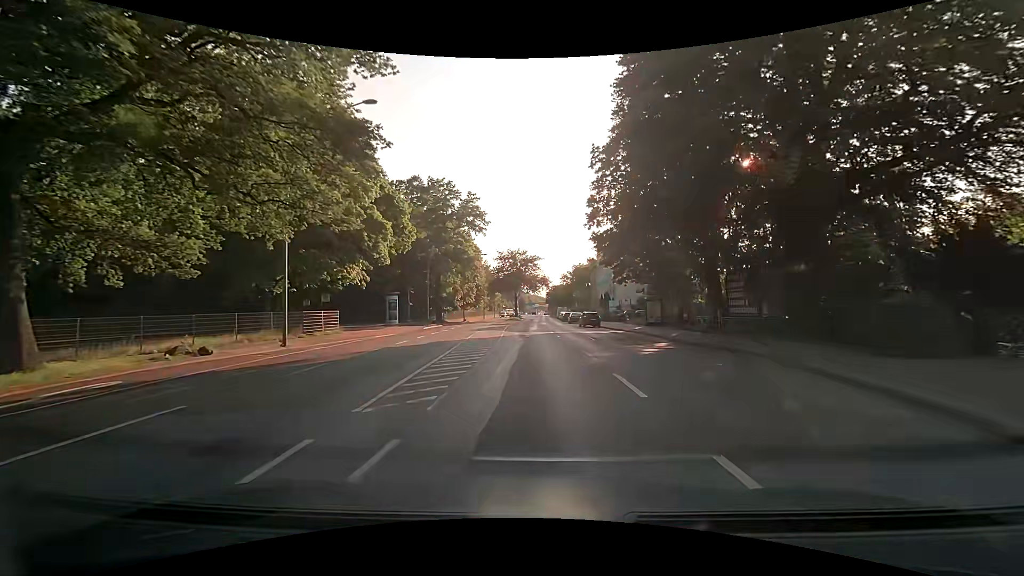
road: primary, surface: asphalt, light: Day
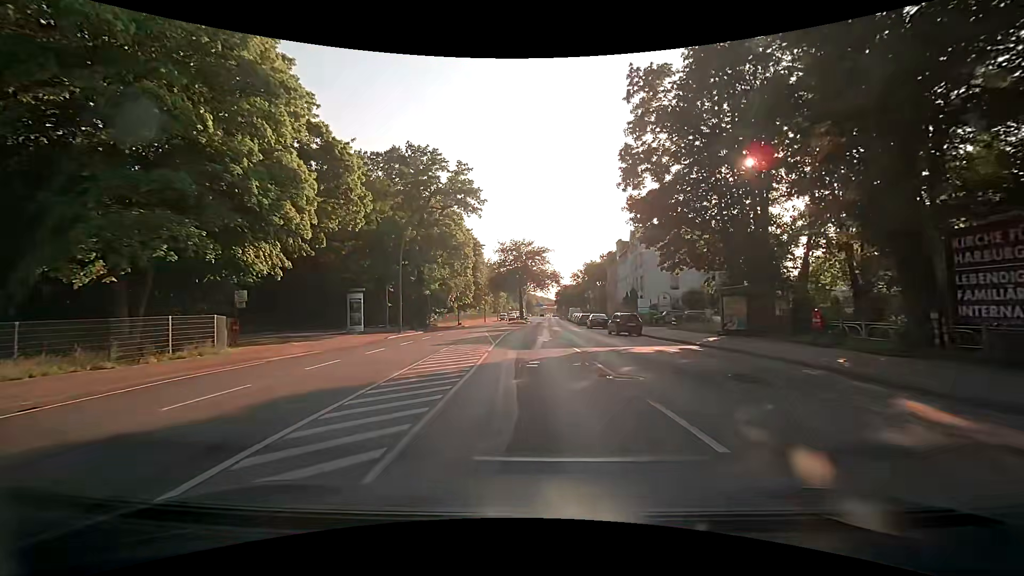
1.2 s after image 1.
(-0.1, +15.3) m; -1°
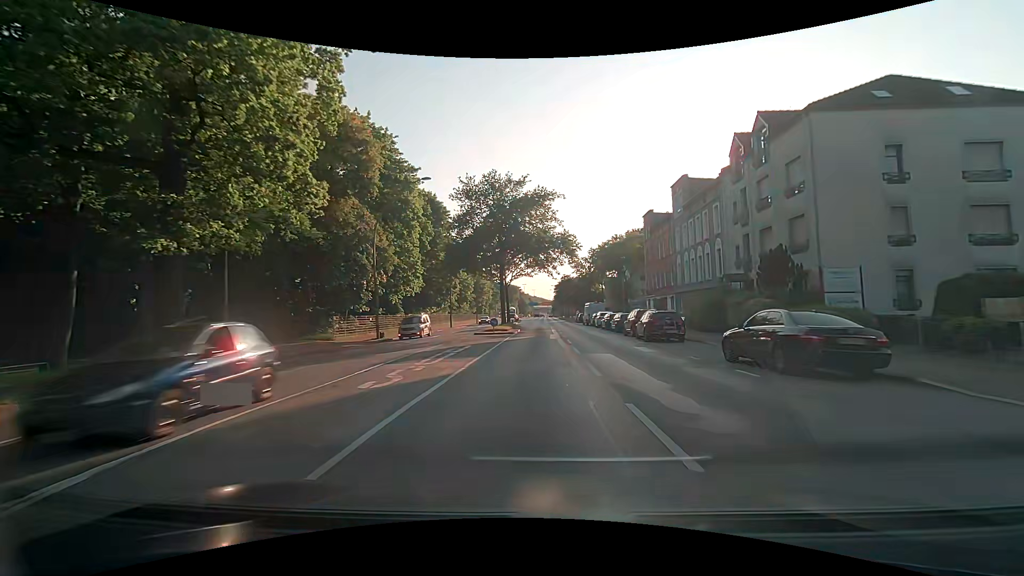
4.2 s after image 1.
(-0.1, +38.2) m; +1°
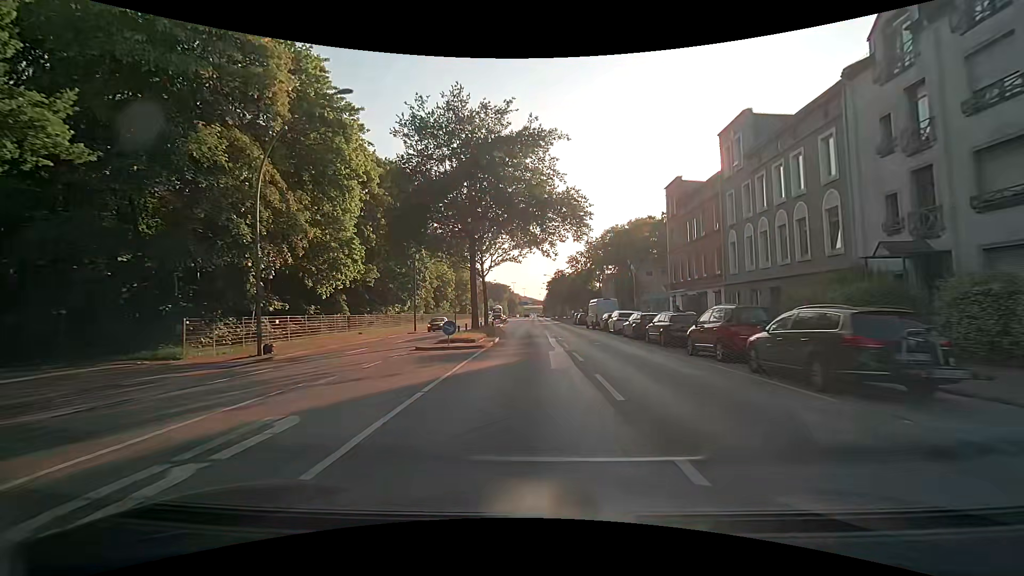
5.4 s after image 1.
(+0.1, +15.2) m; +1°
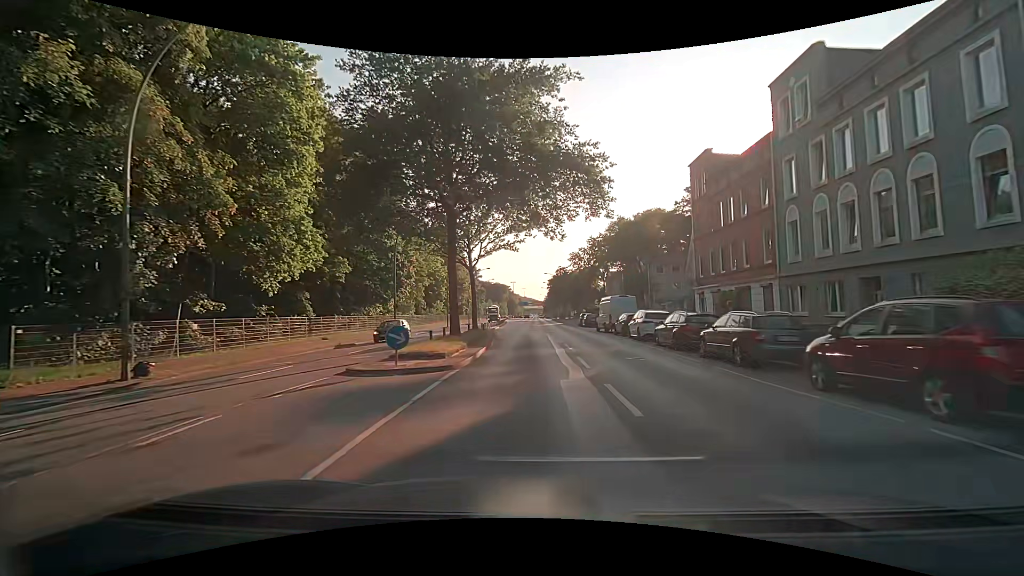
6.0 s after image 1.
(0.0, +7.6) m; 0°
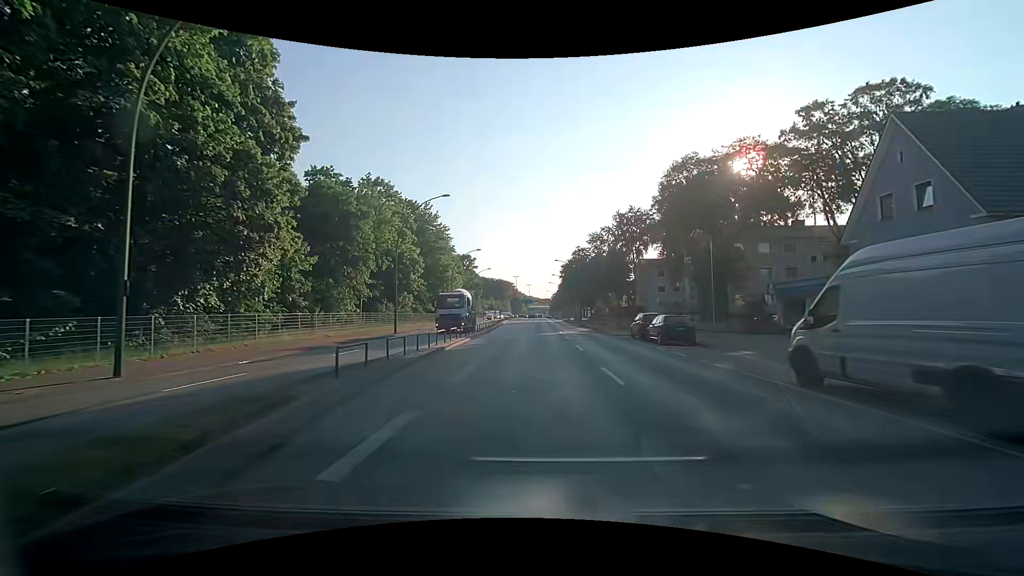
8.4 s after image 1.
(0.0, +30.3) m; 0°
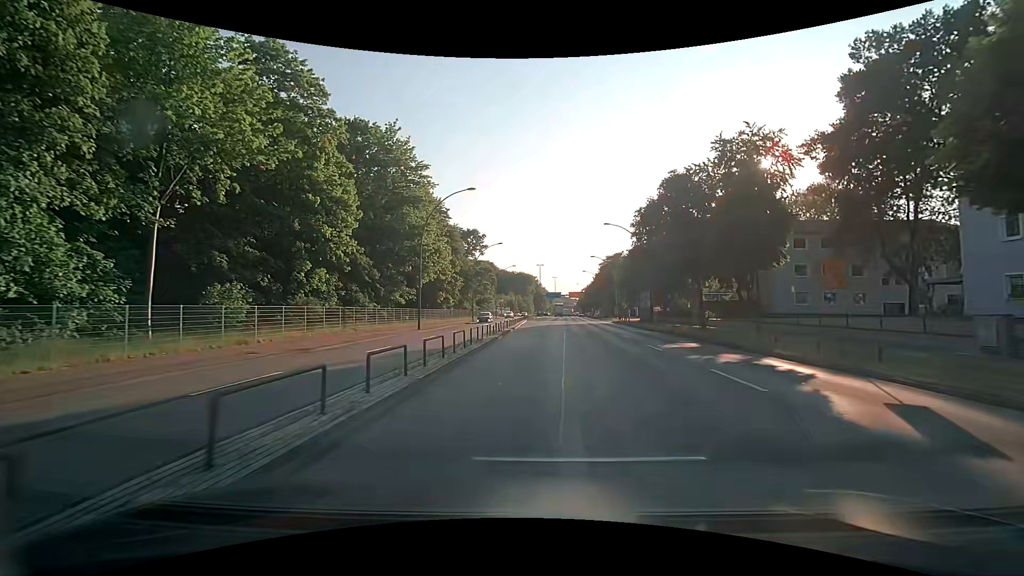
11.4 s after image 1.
(-1.7, +37.7) m; -3°
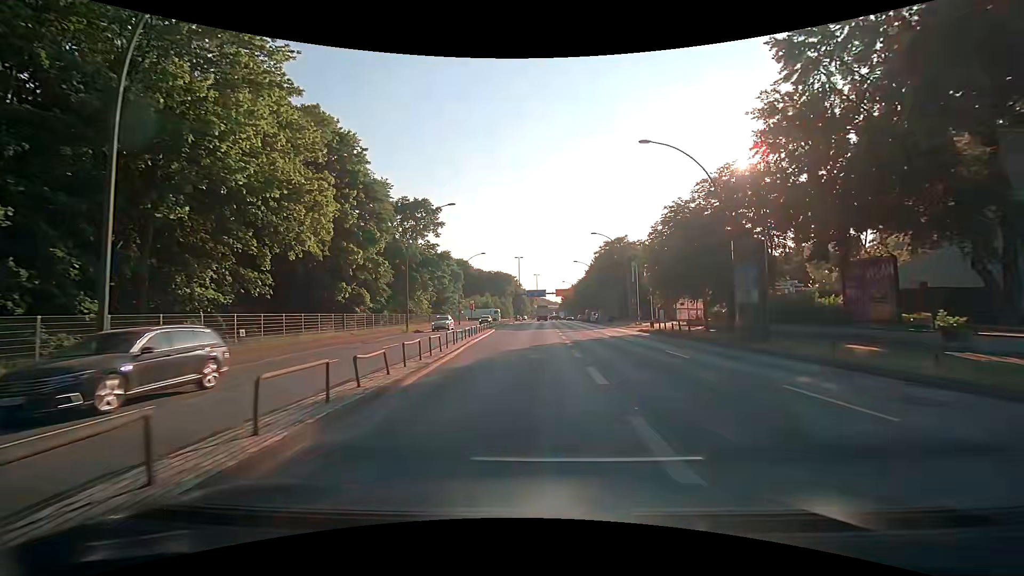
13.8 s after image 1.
(+0.7, +30.1) m; +2°
(0, +10) (0, +20) (0, +30) (0, +40) (+1, +50) (+1, +60) (+1, +70) (+1, +80) (+2, +90) (+2, +100) m
